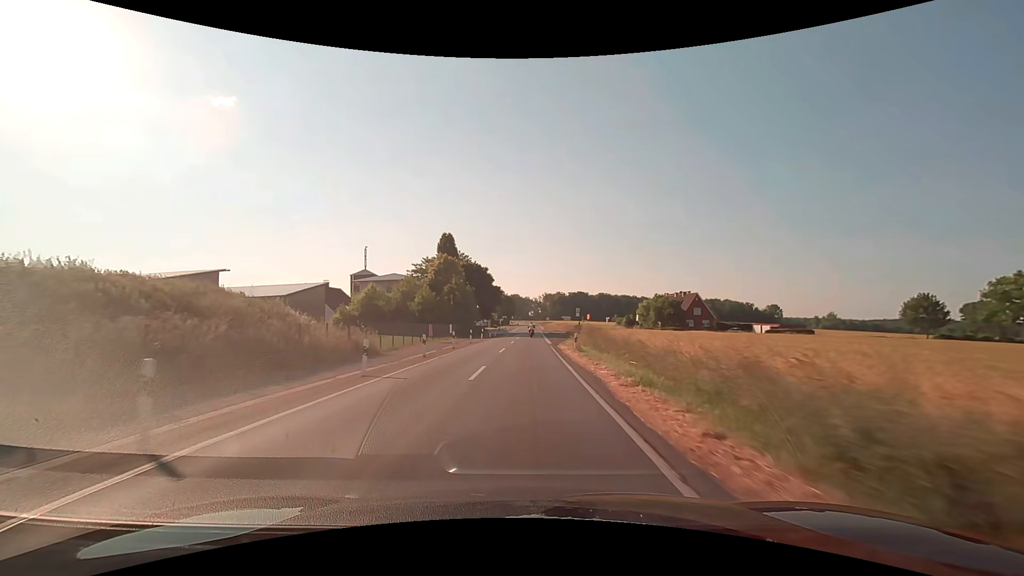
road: secondary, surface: asphalt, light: Day
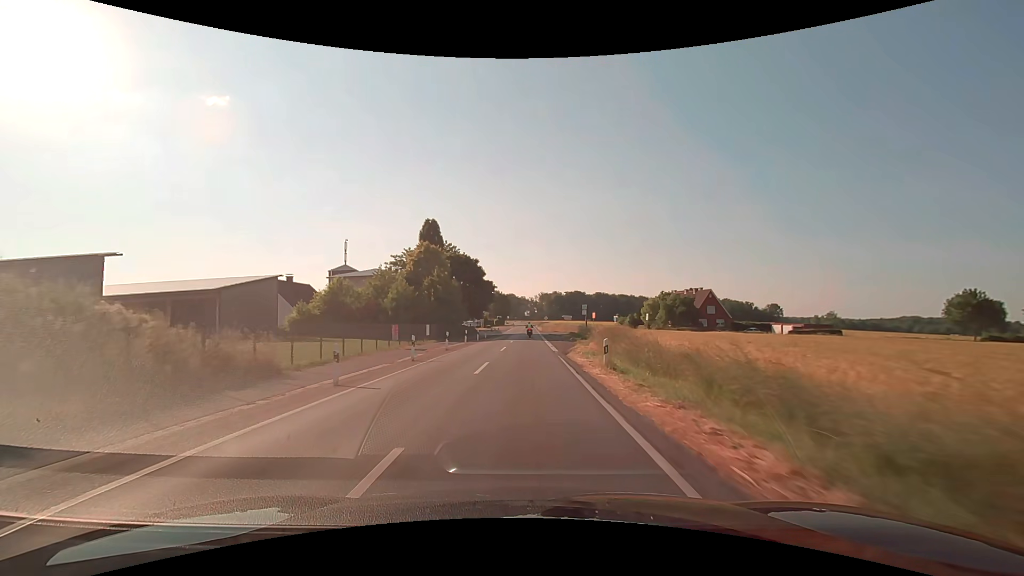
(0.0, +10.7) m; 0°
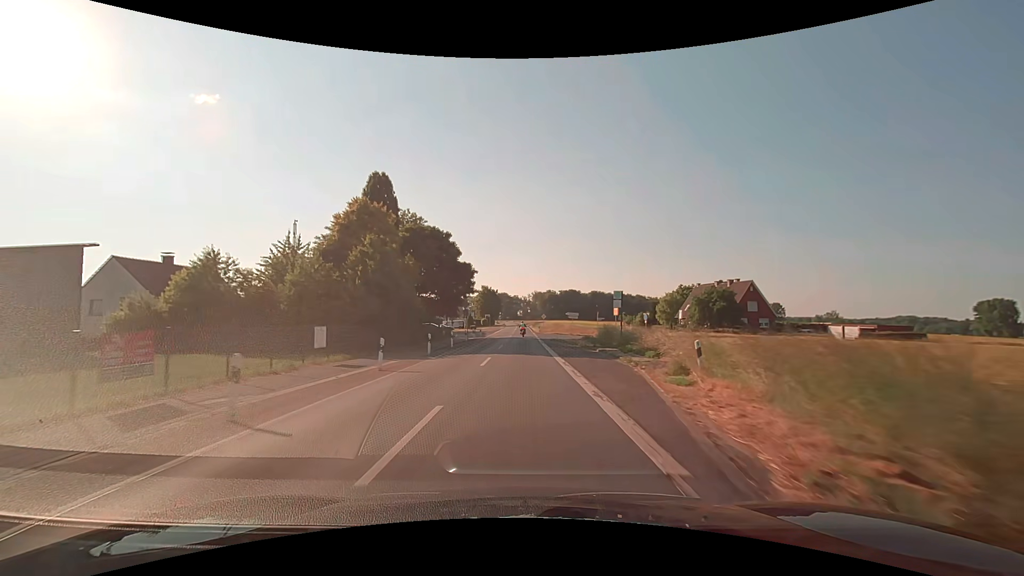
(+0.2, +21.3) m; +1°
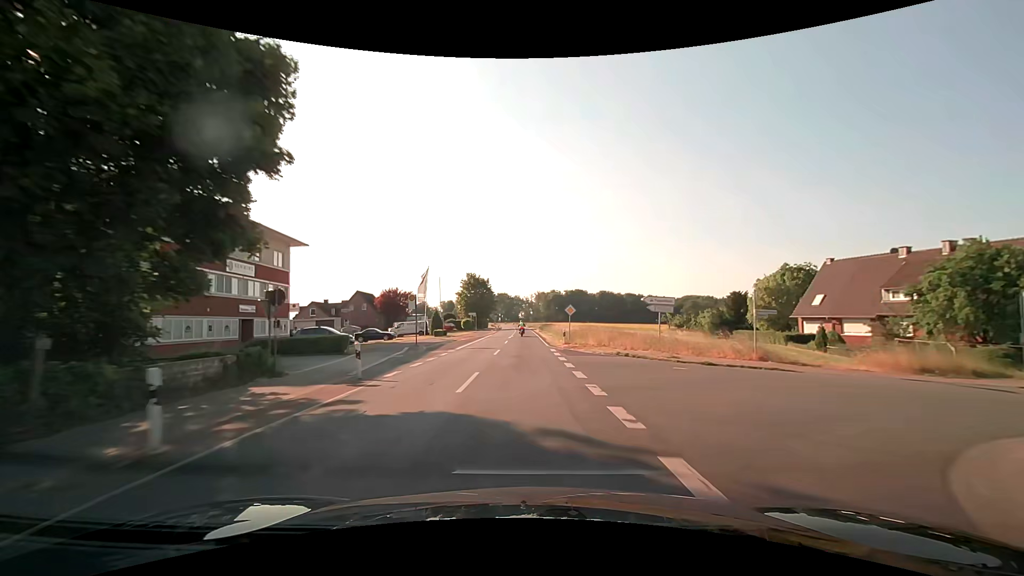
(0.0, +42.6) m; 0°
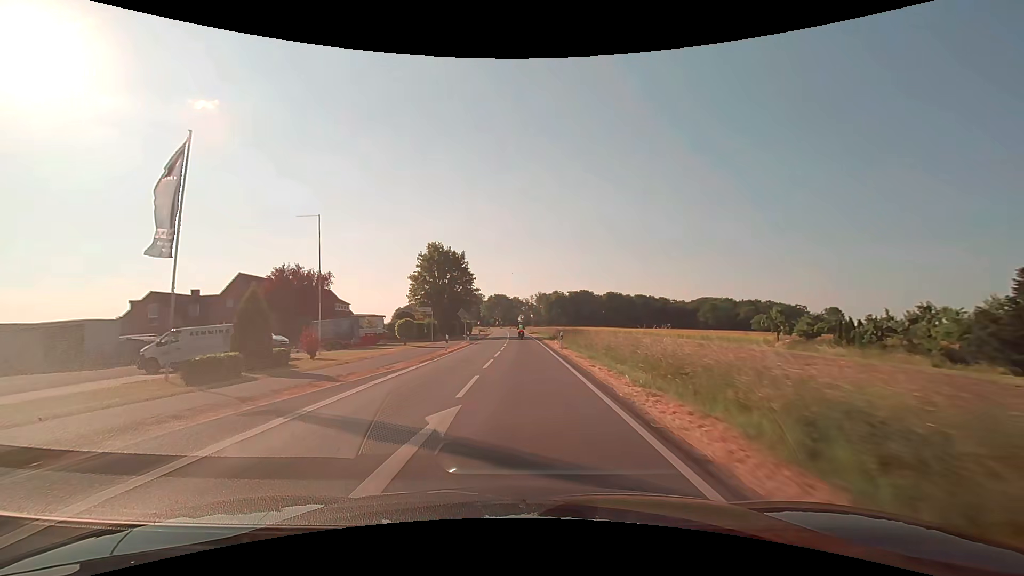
(-0.2, +42.5) m; 0°
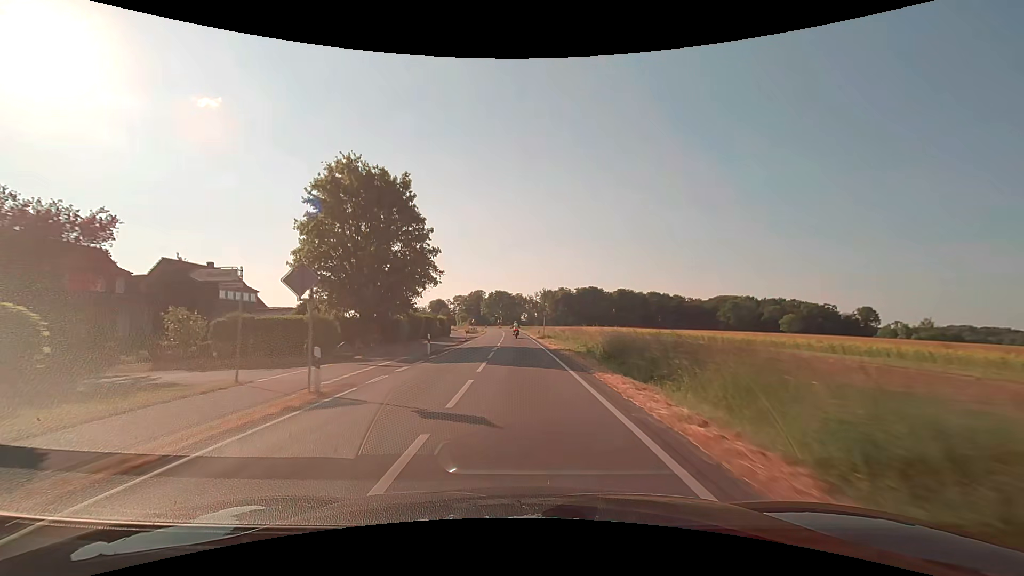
(0.0, +31.9) m; 0°
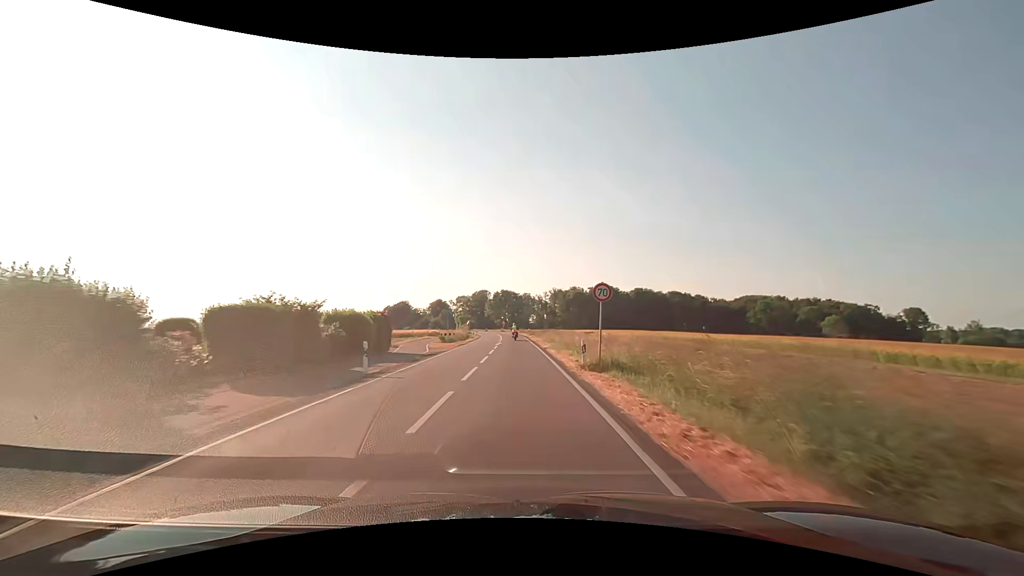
(-0.2, +31.9) m; -1°
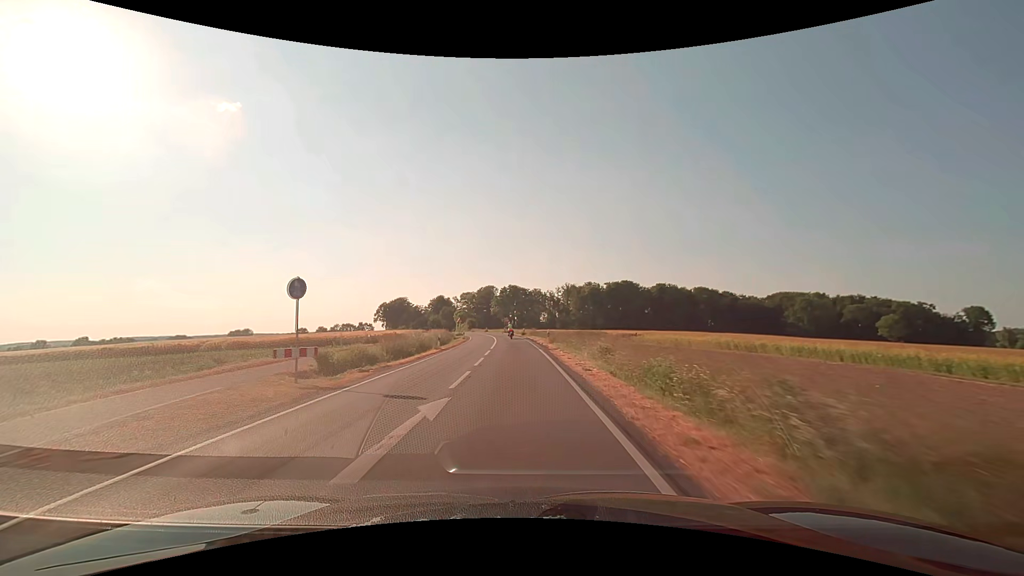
(-0.2, +31.9) m; -1°
(0, +10) (0, +20) (0, +30) (-1, +40) (-1, +50) (-2, +60) (-3, +70) (-5, +80) (-6, +90) (-8, +100) m
